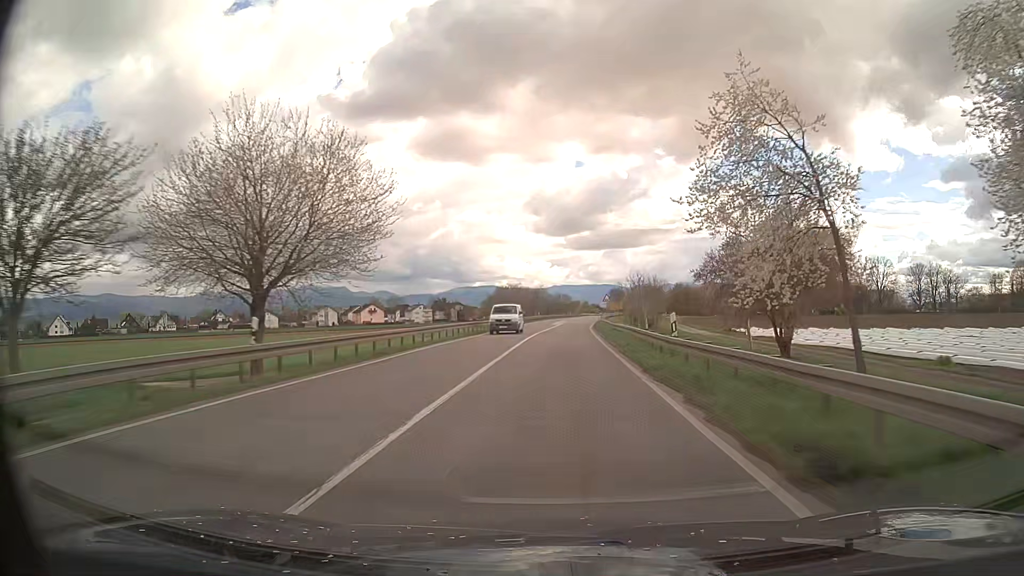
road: primary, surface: asphalt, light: Day
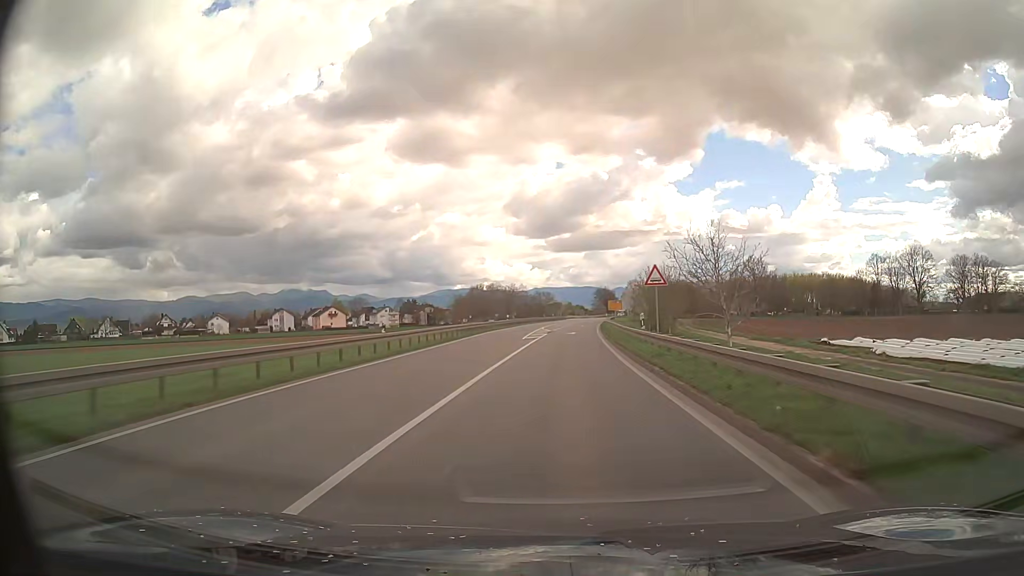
(+0.6, +37.0) m; +2°
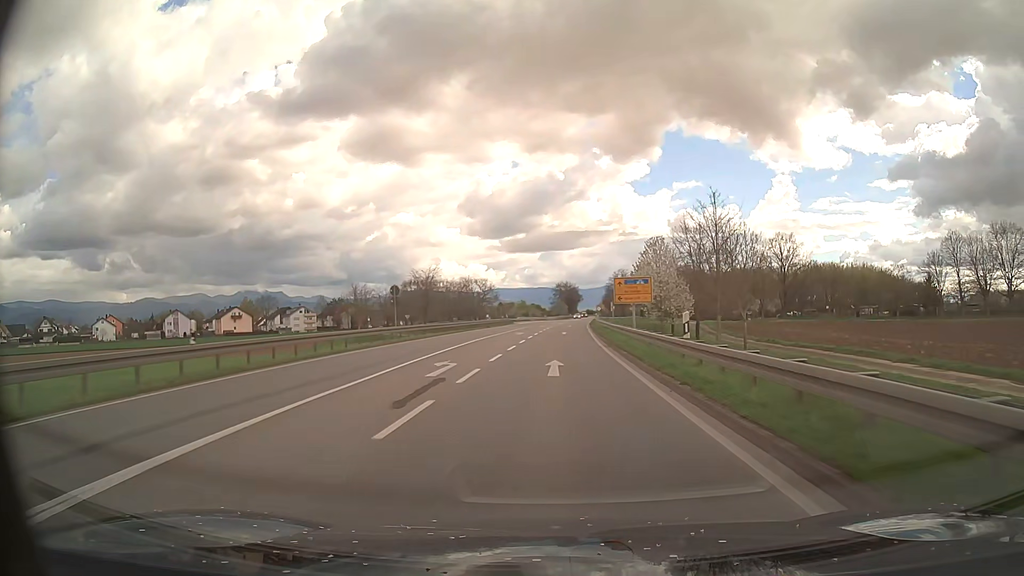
(+2.1, +61.6) m; +4°
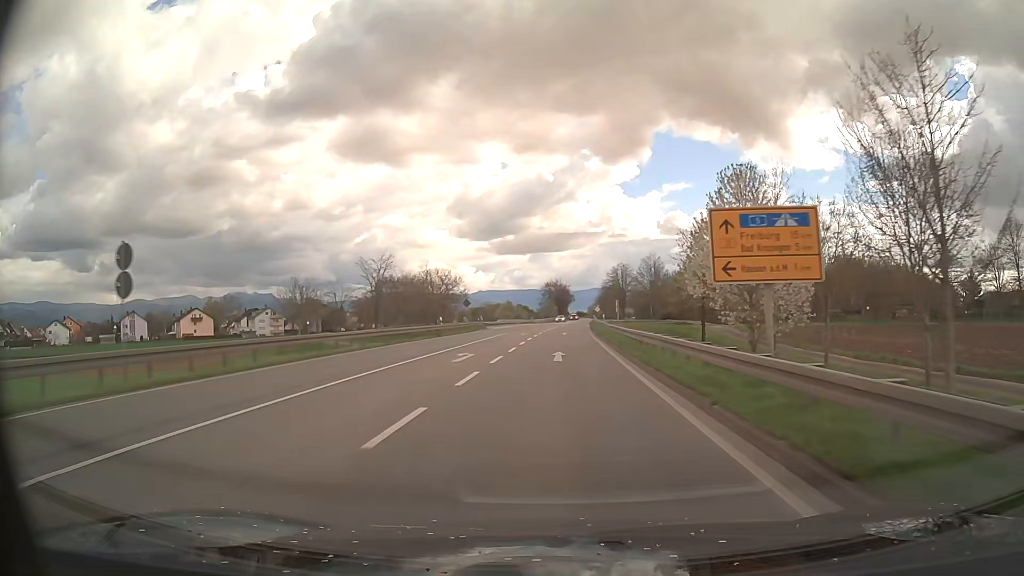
(+0.2, +24.7) m; +1°
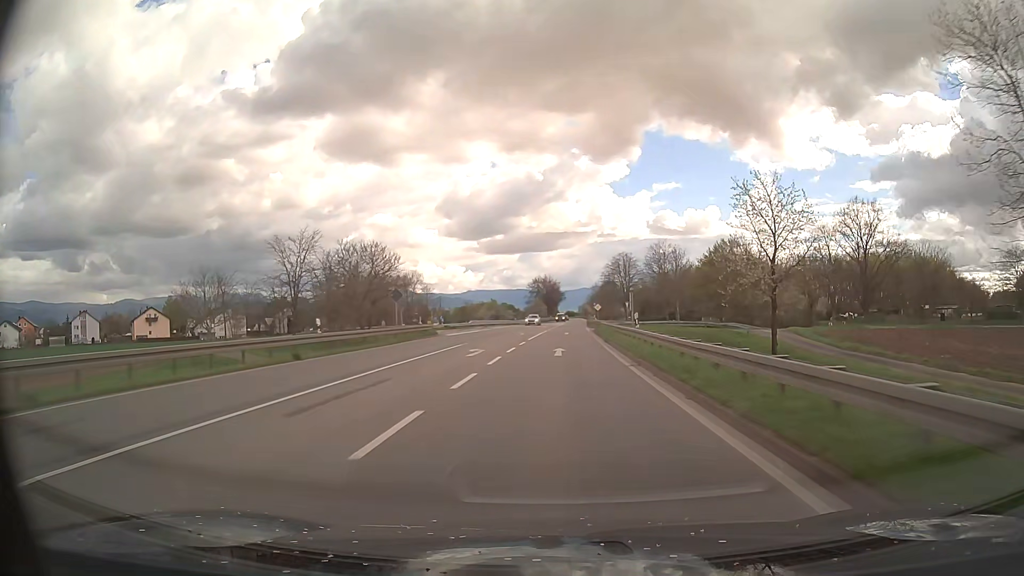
(+0.2, +24.7) m; +1°
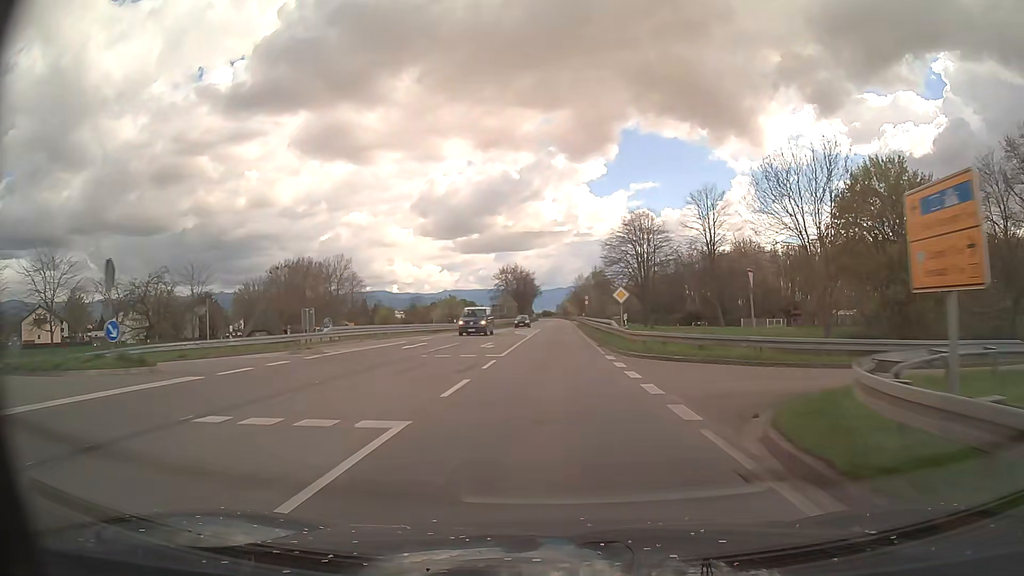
(+0.7, +49.3) m; +2°
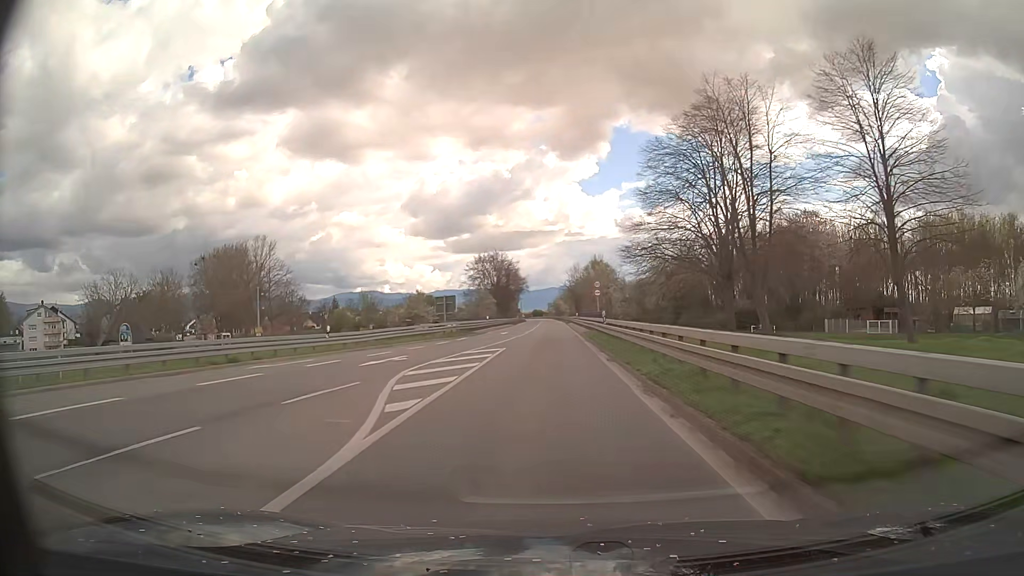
(+0.3, +37.0) m; +1°
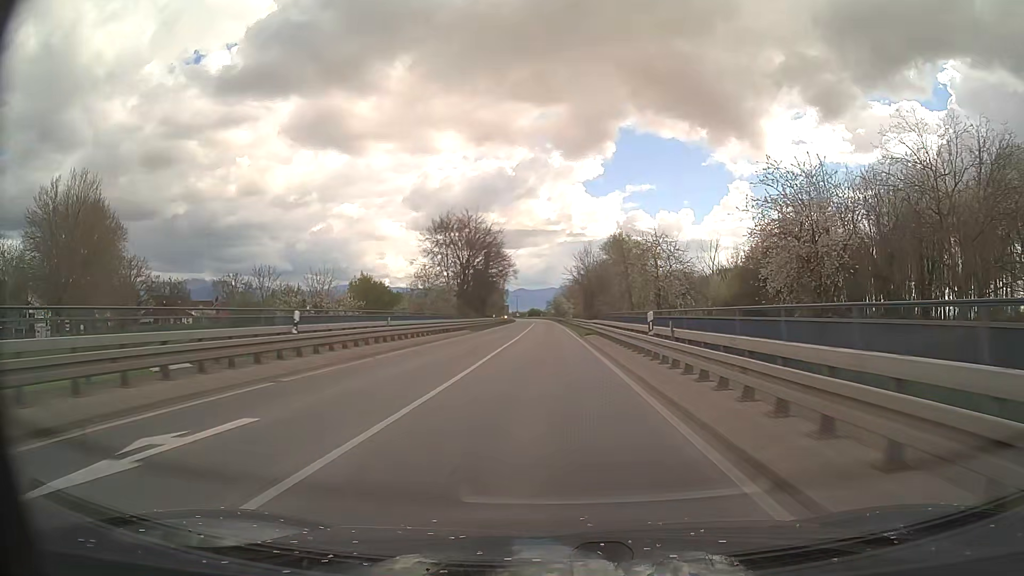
(-0.1, +49.5) m; 0°
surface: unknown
(0, +10) (0, +20) (0, +30) (0, +40) (0, +50) (0, +60) (0, +70) (0, +80) (0, +90) (-1, +100) m
